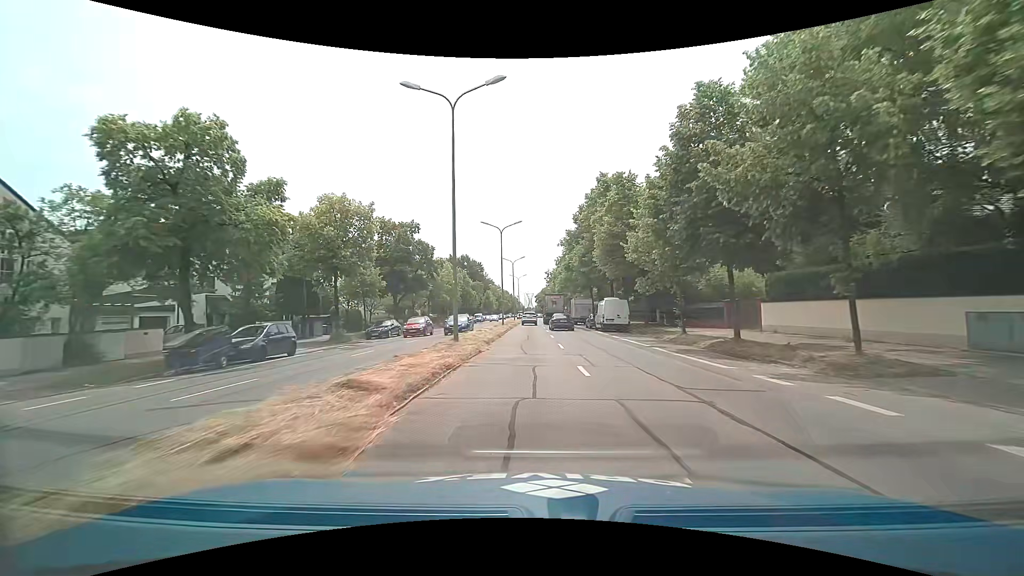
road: primary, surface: asphalt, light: Day
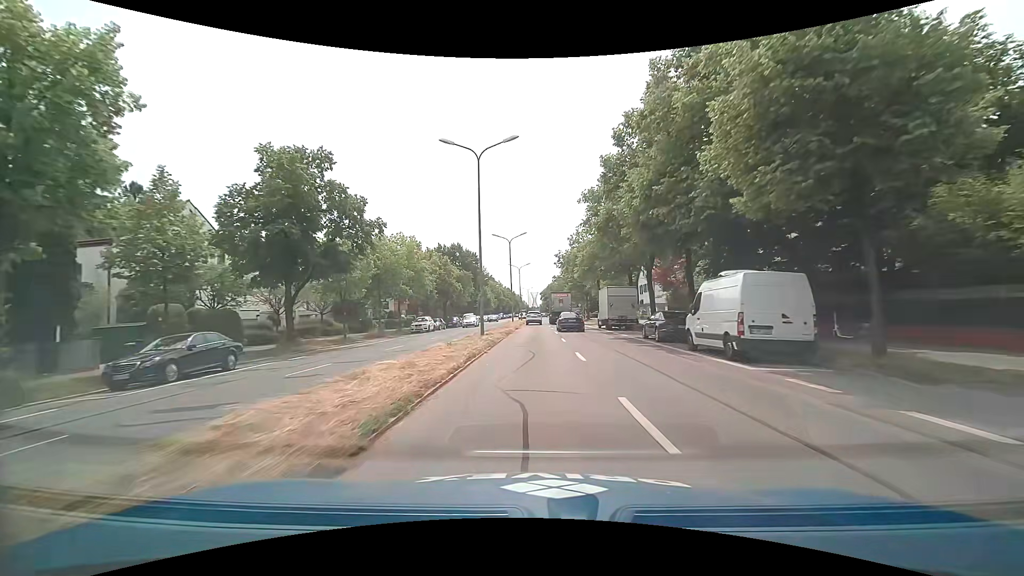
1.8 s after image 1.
(-0.1, +24.1) m; 0°
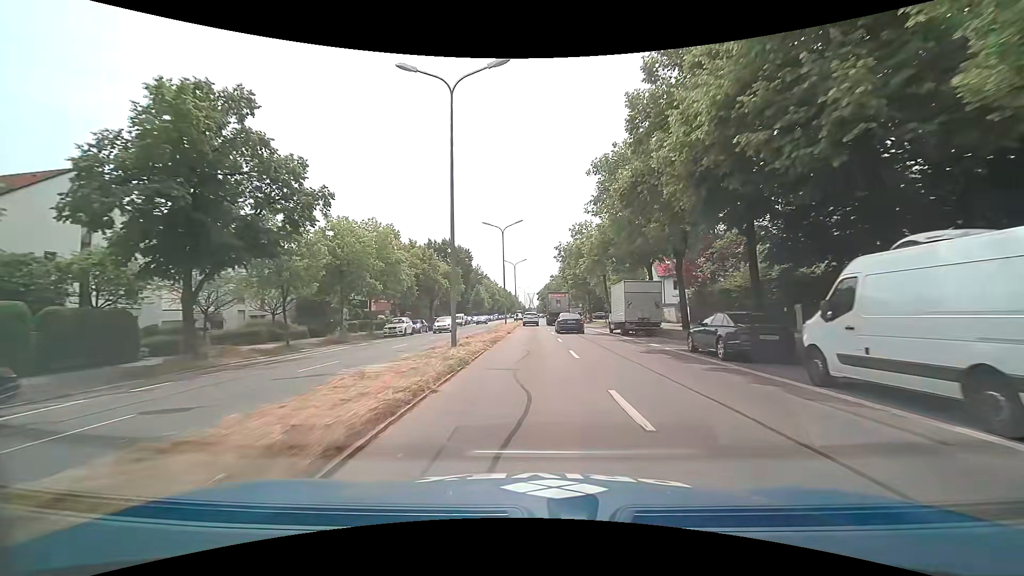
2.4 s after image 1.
(0.0, +8.2) m; 0°
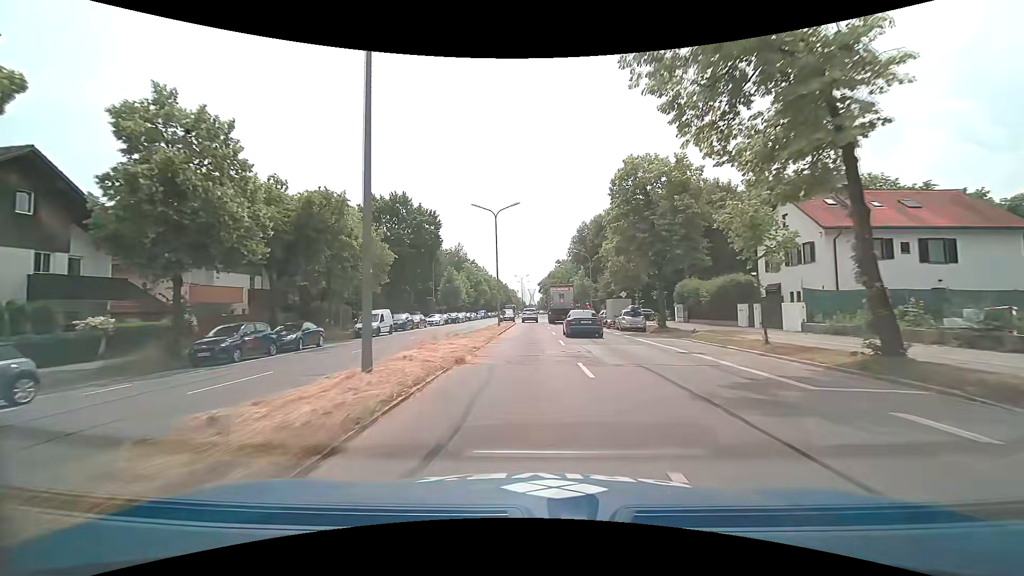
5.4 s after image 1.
(+0.3, +41.3) m; 0°
(0, +10) (0, +20) (0, +30) (0, +40) (0, +50) (0, +60) (0, +70) (-1, +80) (-1, +90) (-1, +100) m
